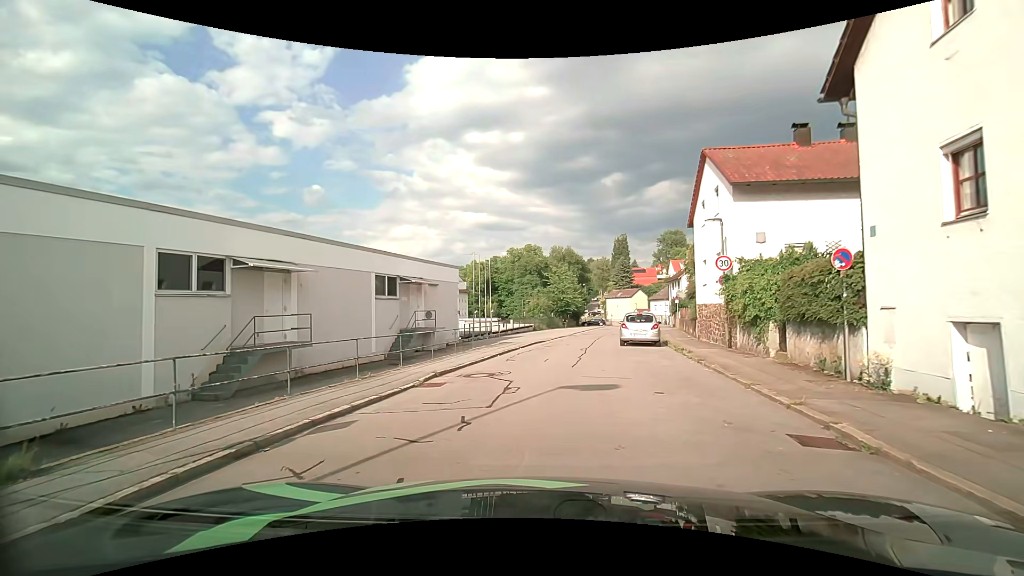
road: residential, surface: asphalt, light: Day
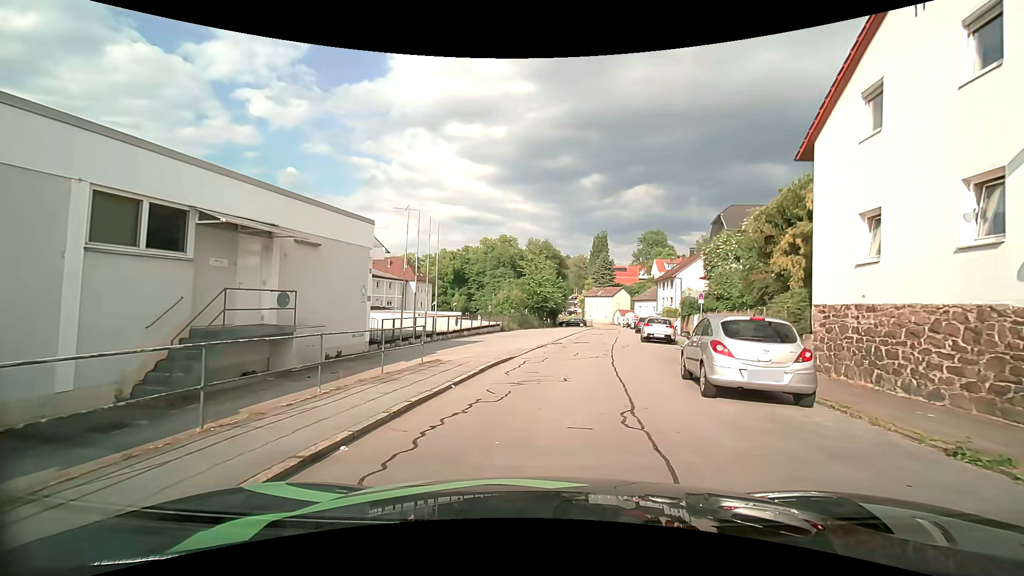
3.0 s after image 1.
(+0.2, +13.4) m; +4°
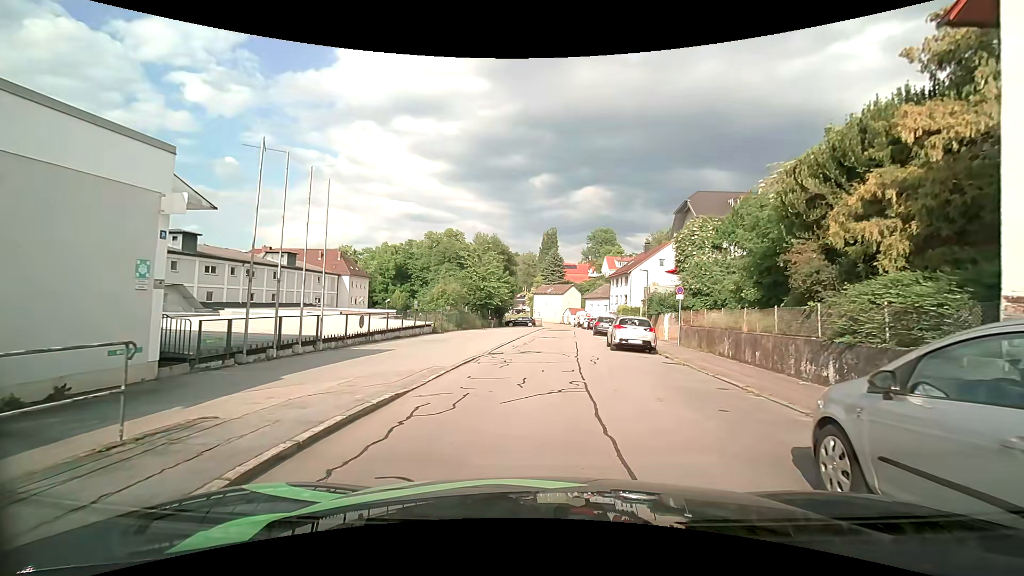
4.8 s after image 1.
(+0.3, +7.7) m; +4°
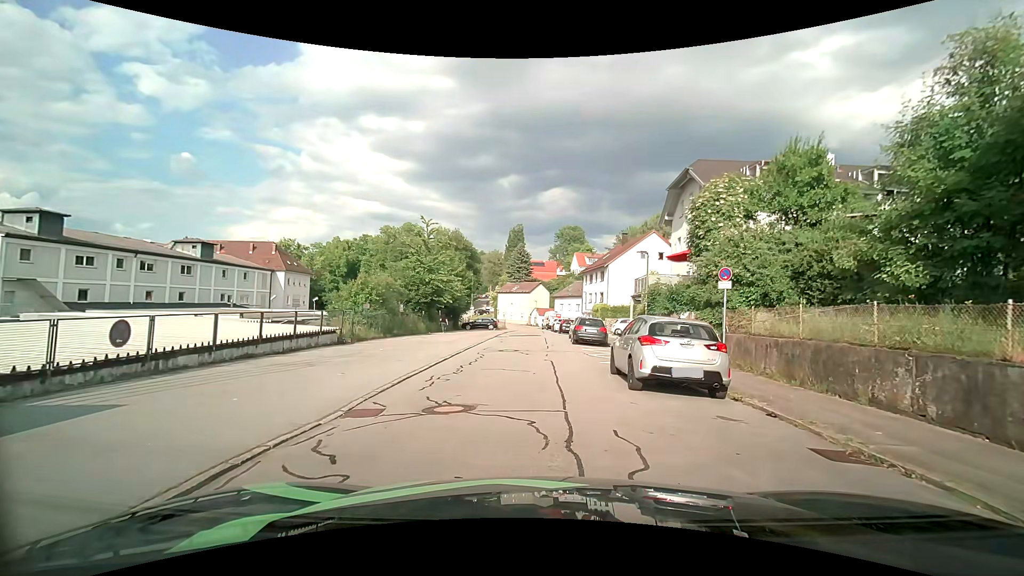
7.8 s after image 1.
(+0.5, +10.8) m; +6°
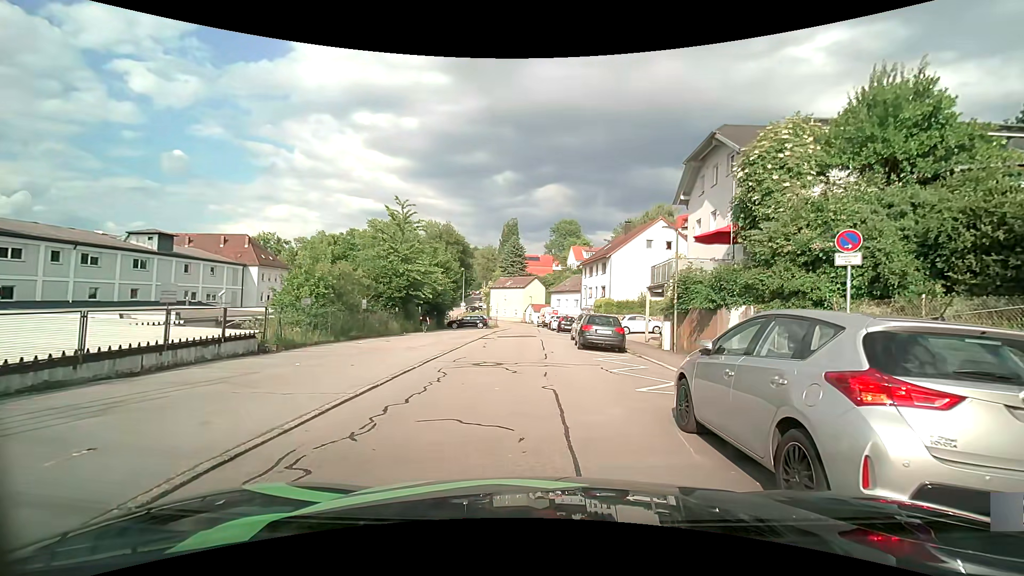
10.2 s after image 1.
(-0.1, +6.2) m; +1°
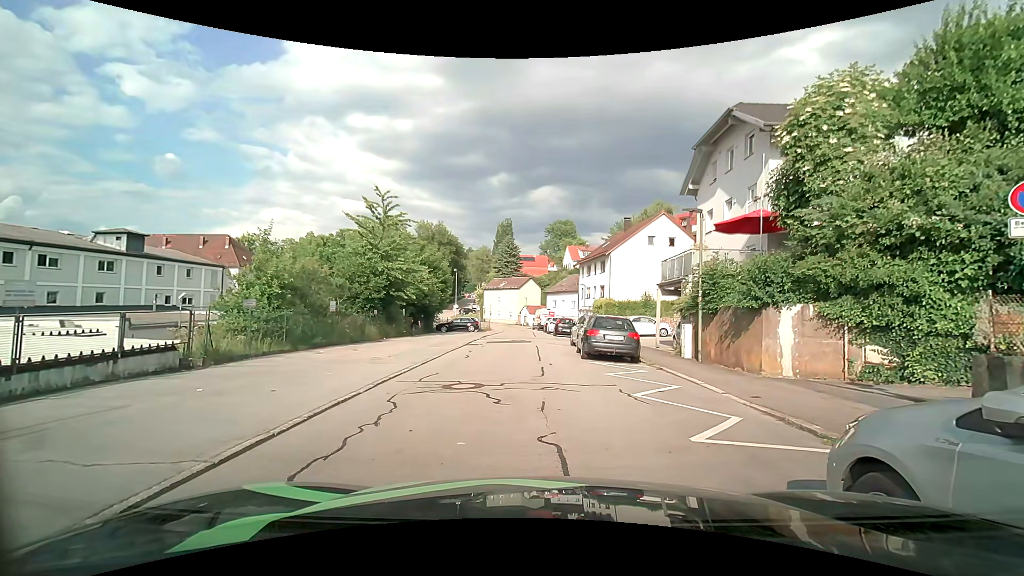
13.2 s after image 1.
(0.0, +3.4) m; 0°
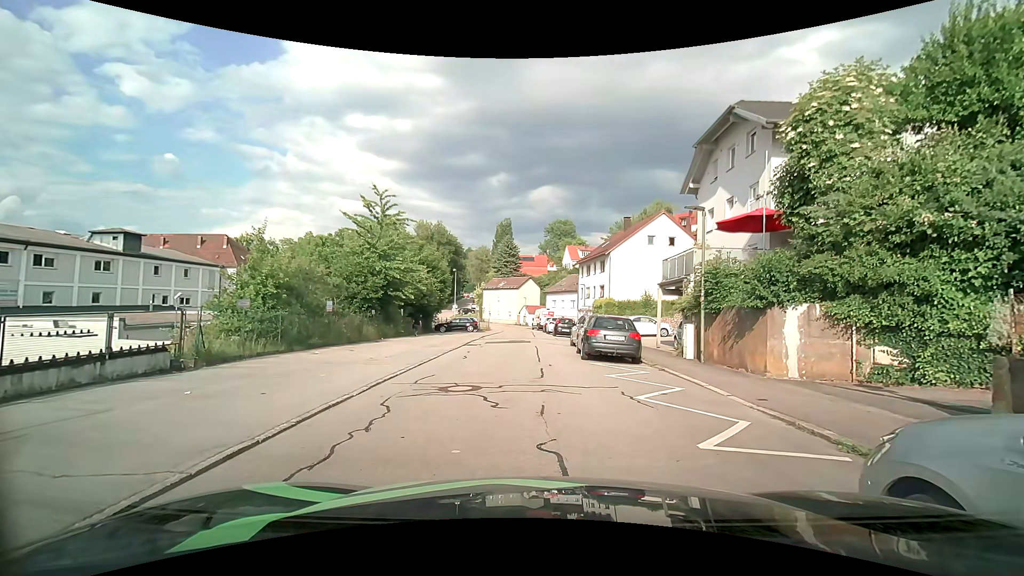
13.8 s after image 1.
(0.0, +0.3) m; 0°
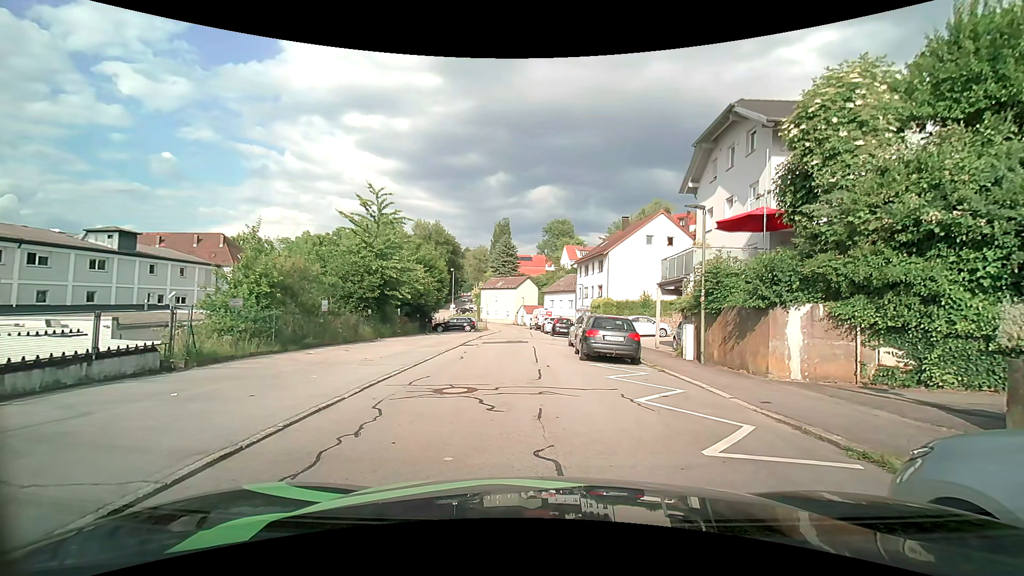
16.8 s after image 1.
(0.0, +0.3) m; 0°
